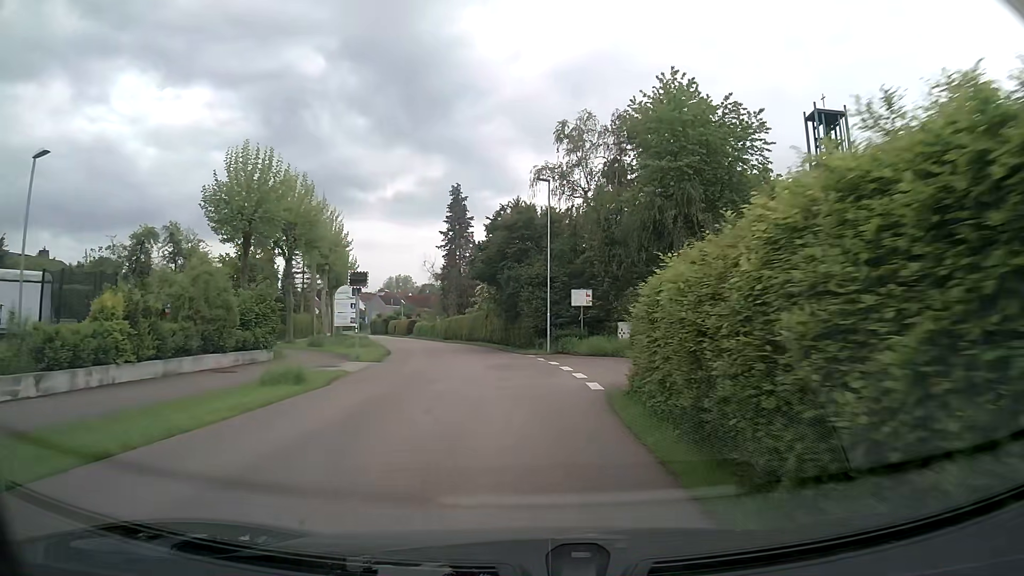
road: tertiary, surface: asphalt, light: Day
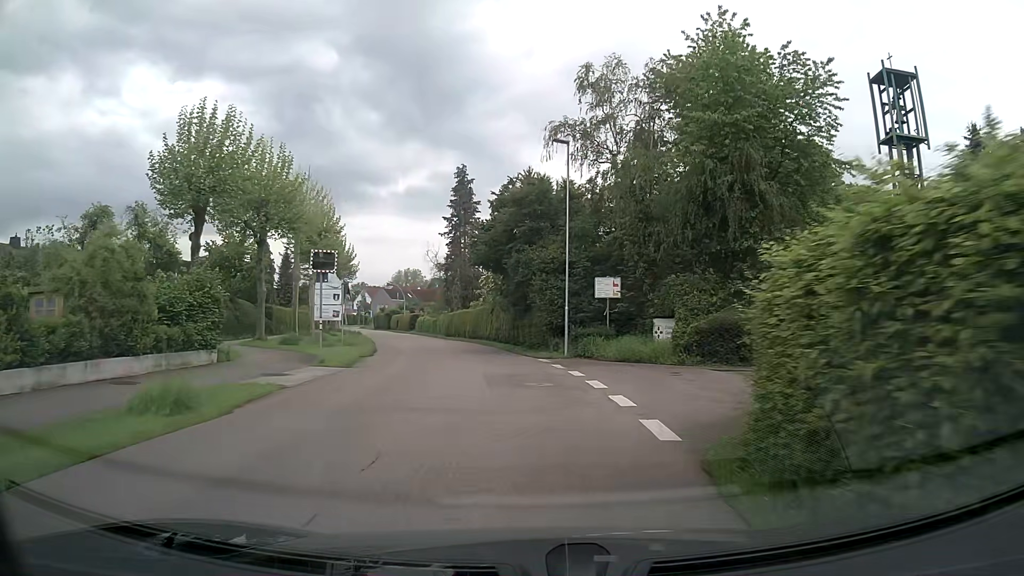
(-0.1, +6.3) m; -1°
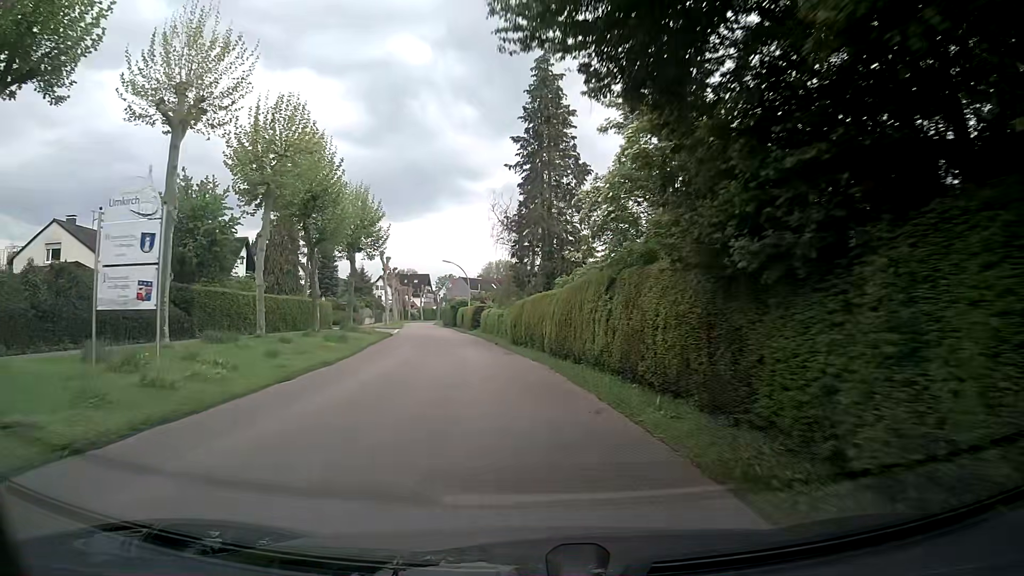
(-1.7, +25.8) m; -8°
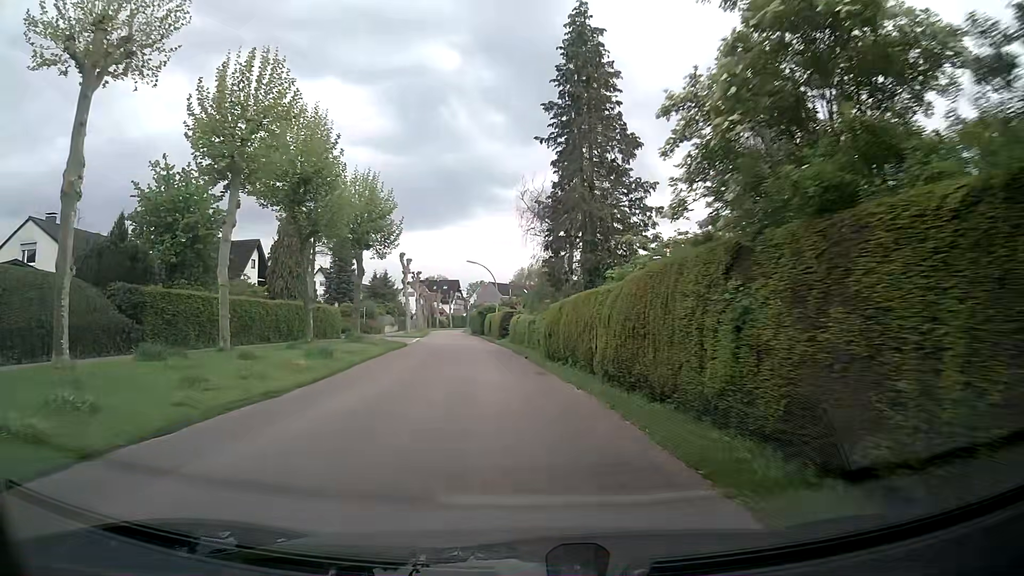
(-0.2, +6.6) m; -3°
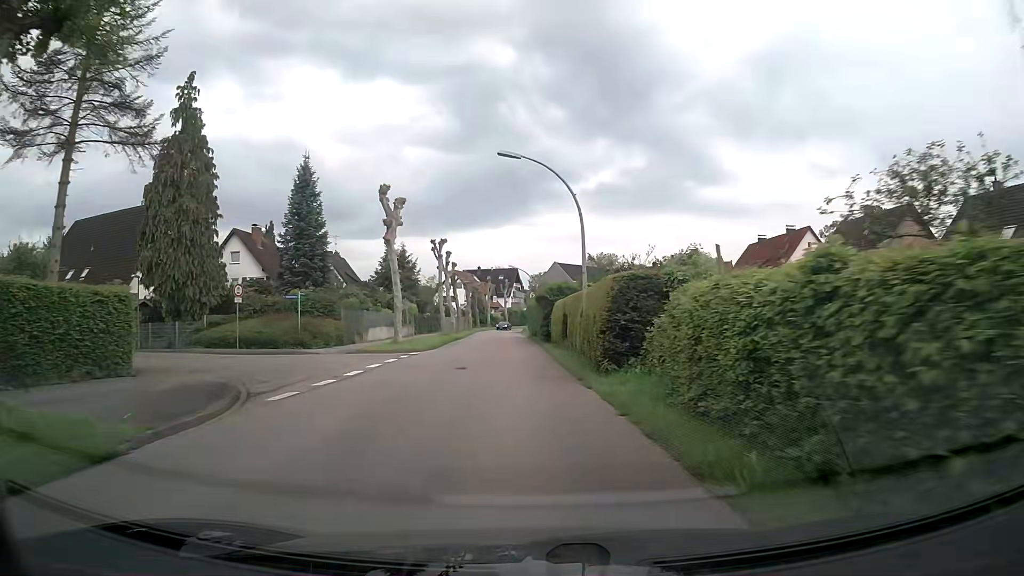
(-2.1, +33.9) m; -6°
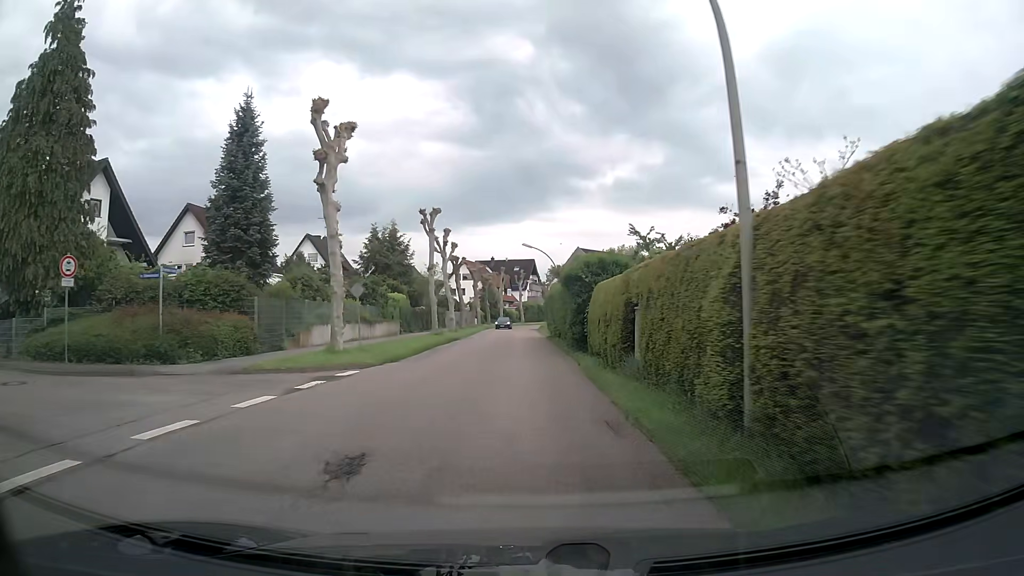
(-0.1, +13.6) m; 0°
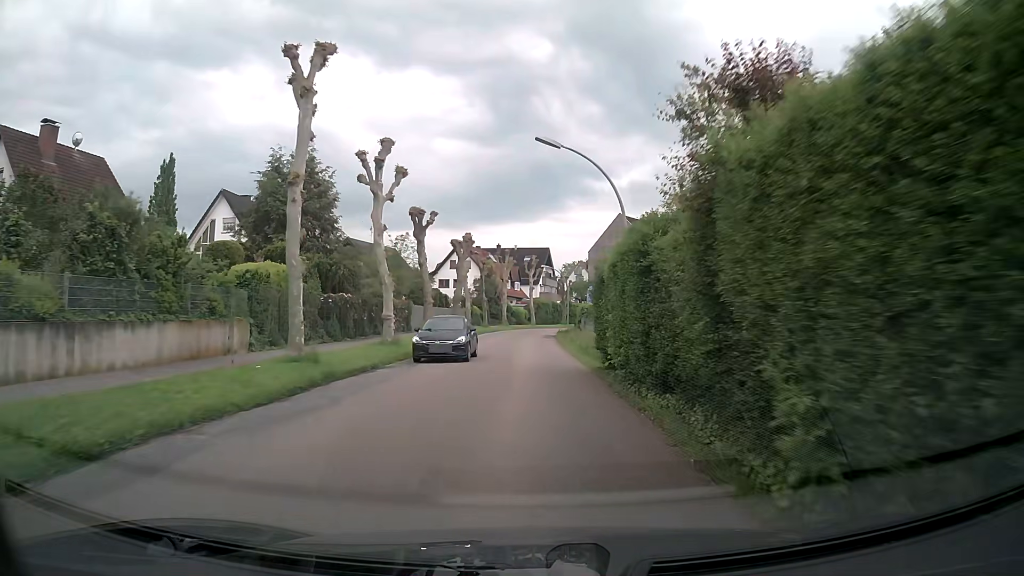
(-0.6, +26.6) m; -1°
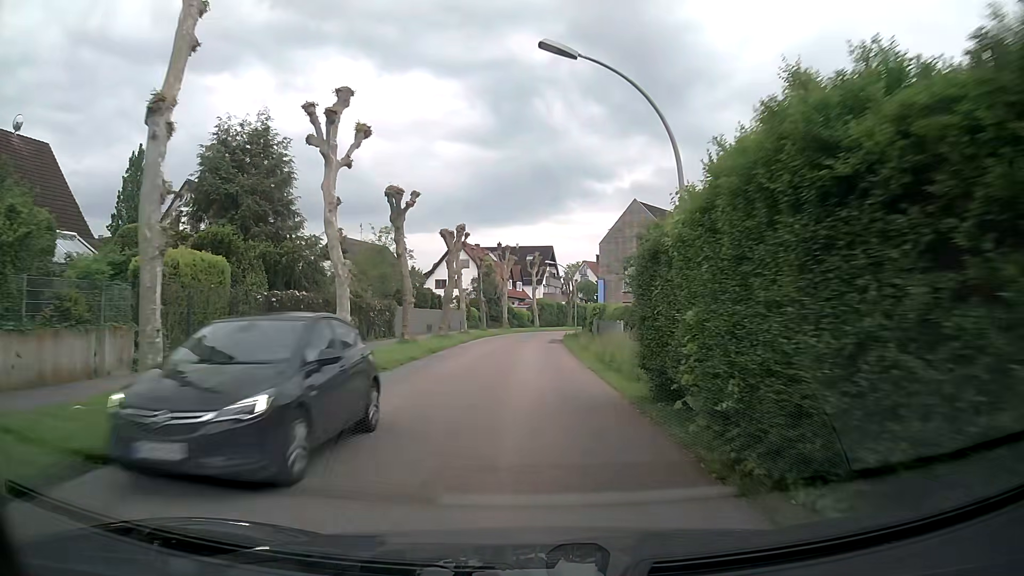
(0.0, +6.6) m; 0°
(0, +10) (0, +20) (0, +30) (0, +40) (0, +50) (+1, +60) (+3, +70) (+6, +79) (+10, +88) (+14, +97) m
